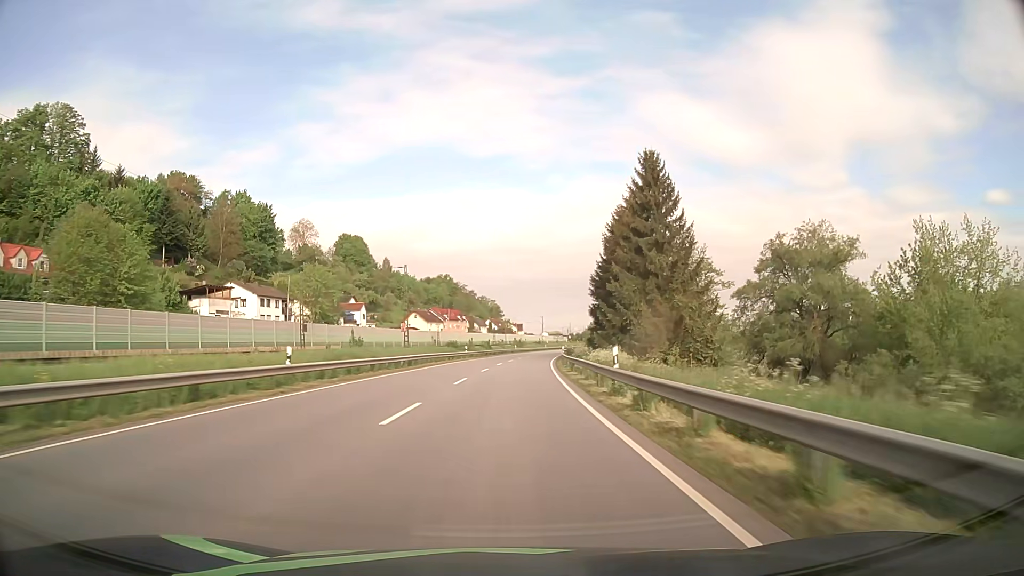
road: primary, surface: asphalt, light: Day
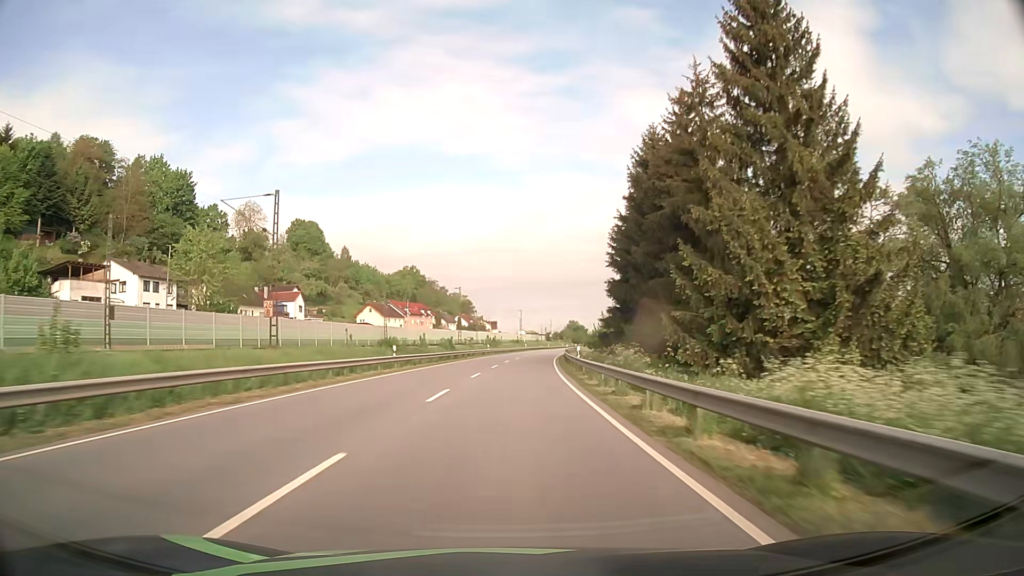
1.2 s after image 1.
(+0.6, +31.9) m; +2°
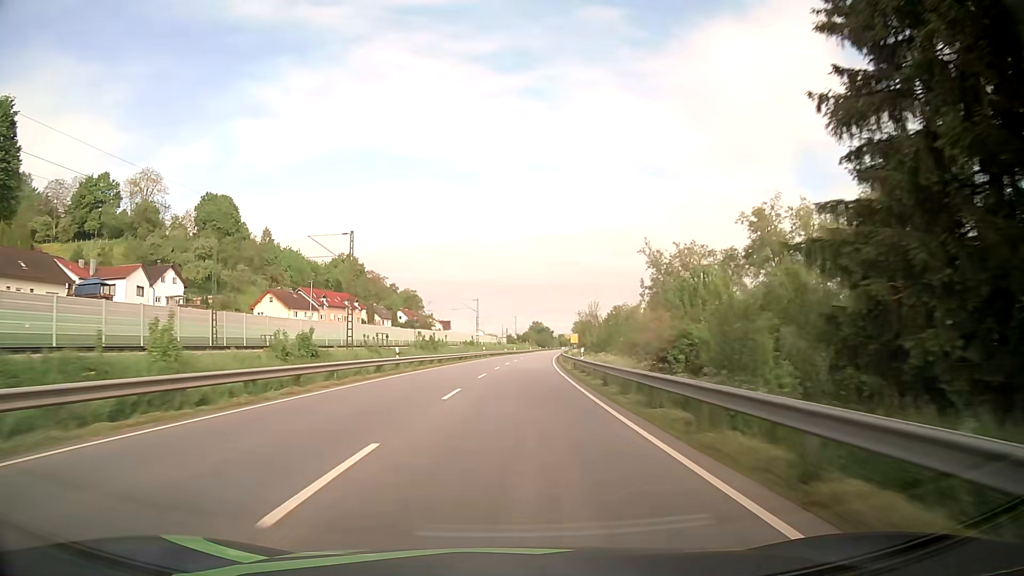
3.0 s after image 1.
(+1.4, +47.9) m; +3°
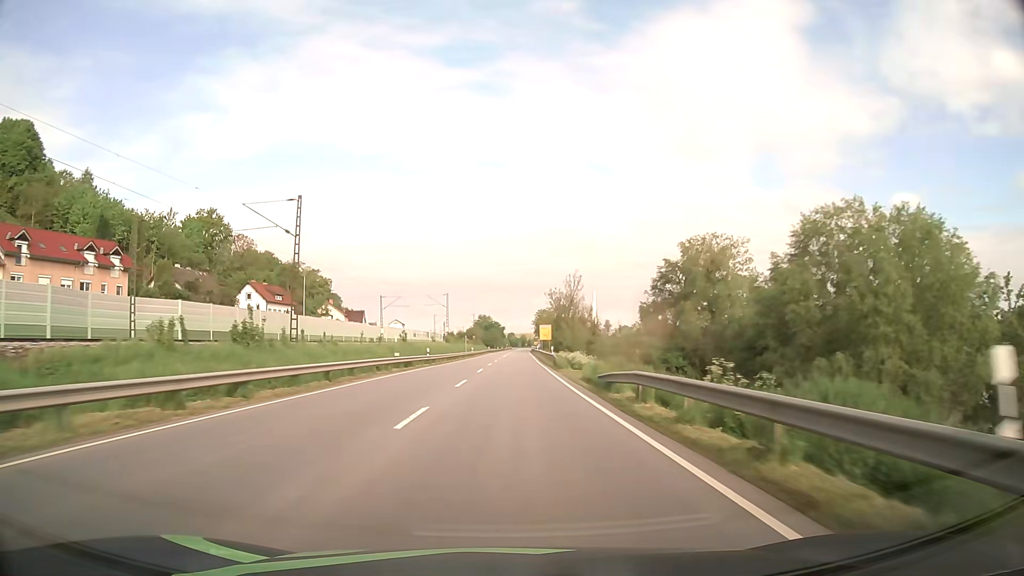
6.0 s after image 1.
(+3.8, +79.7) m; +5°
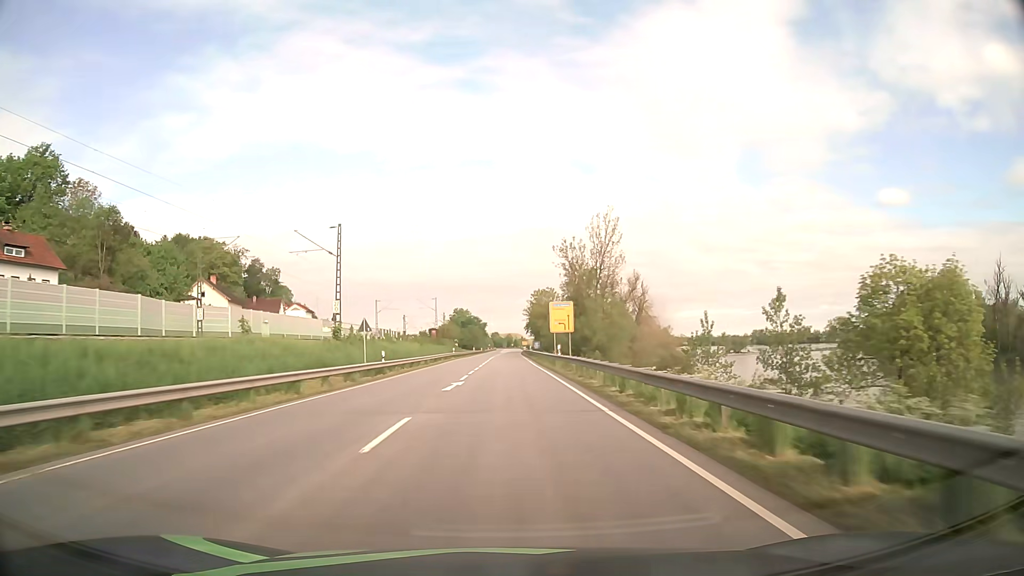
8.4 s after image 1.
(+0.9, +63.8) m; +1°
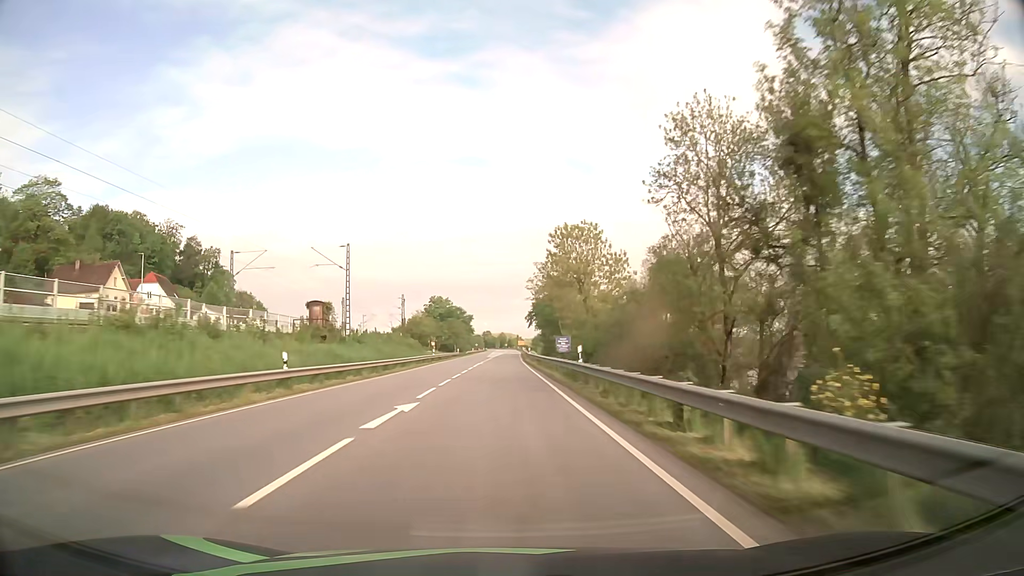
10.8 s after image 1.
(+0.3, +63.7) m; +1°
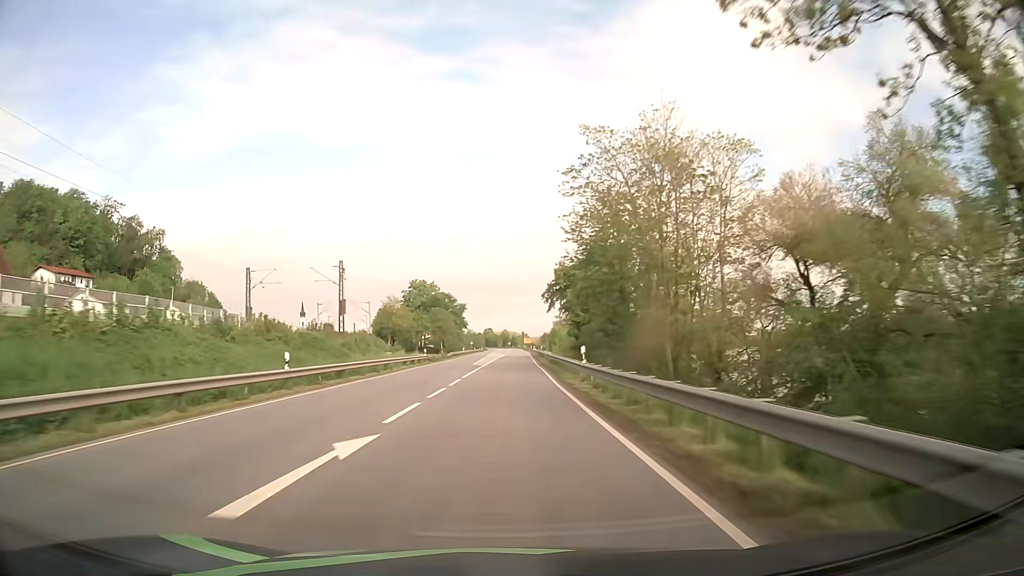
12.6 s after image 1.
(-0.1, +47.9) m; 0°
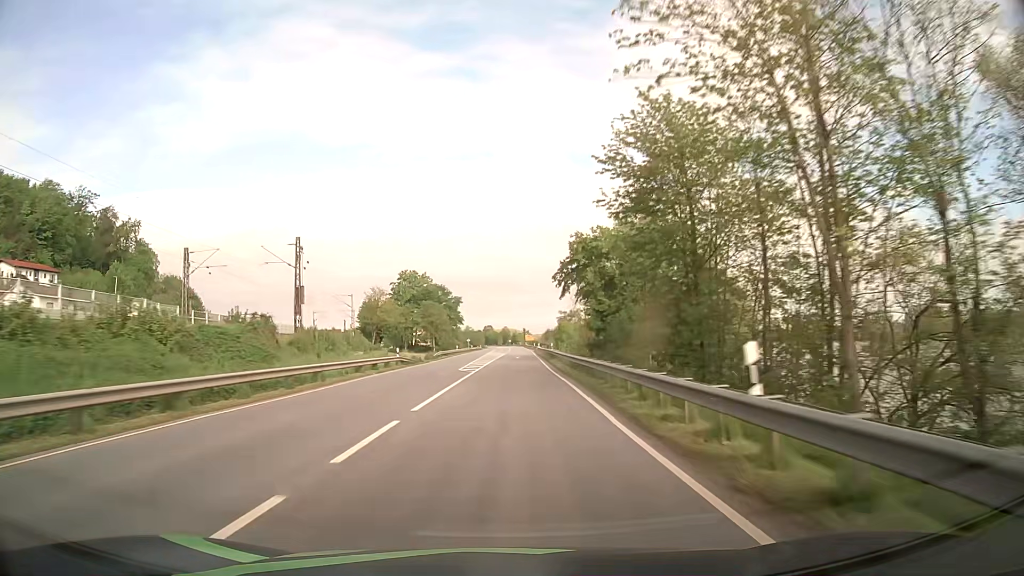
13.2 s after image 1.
(0.0, +16.0) m; 0°
(0, +10) (0, +20) (0, +30) (0, +40) (0, +50) (0, +60) (0, +70) (+1, +80) (+1, +90) (+1, +100) m
